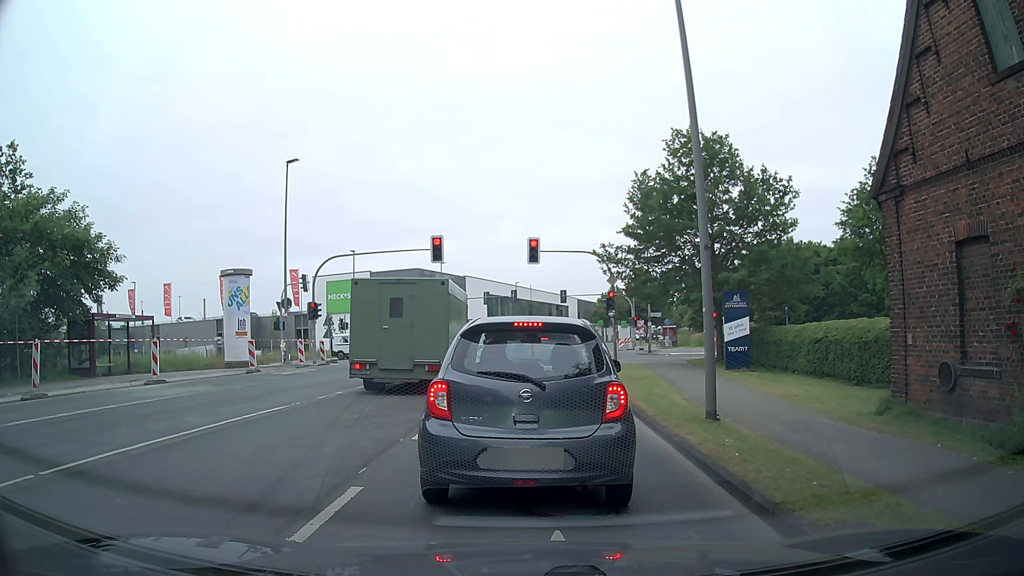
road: secondary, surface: asphalt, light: Day
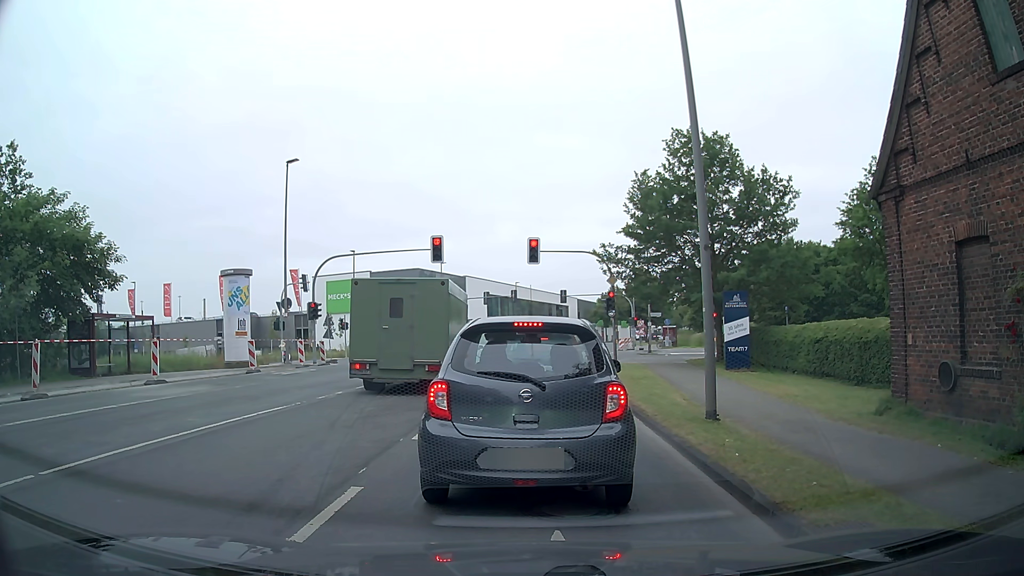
(0.0, 0.0) m; 0°
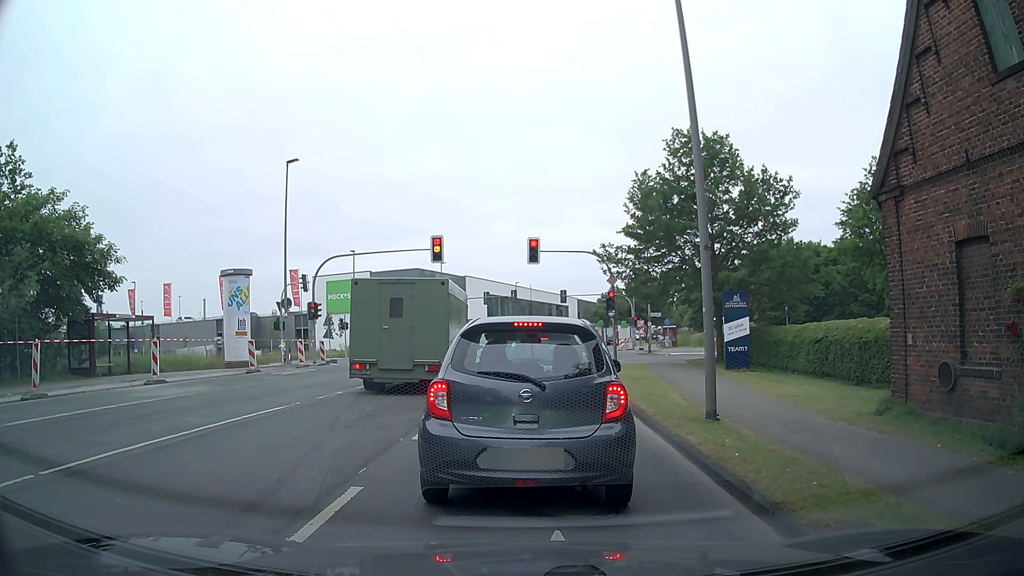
(0.0, 0.0) m; 0°
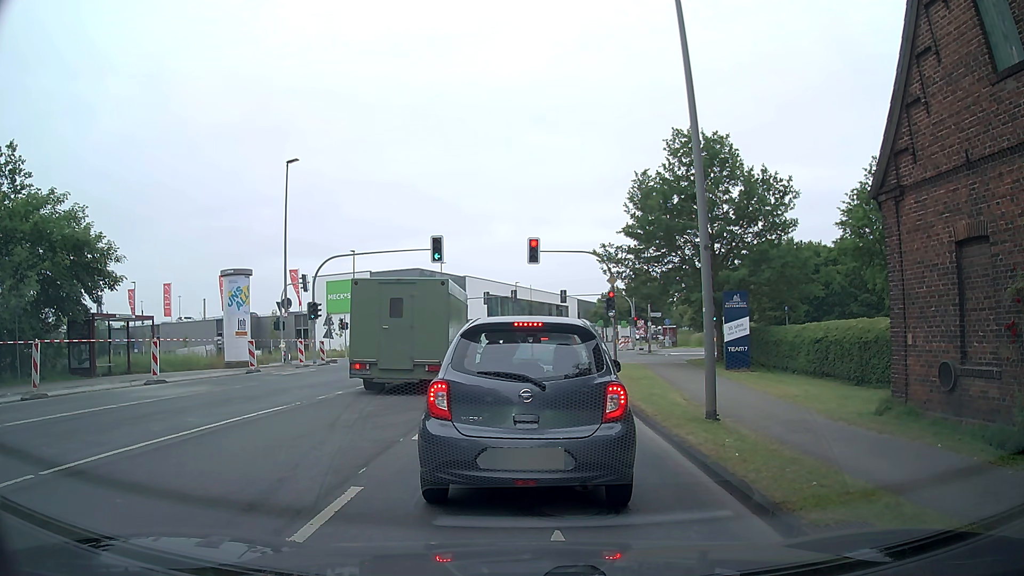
(0.0, 0.0) m; 0°
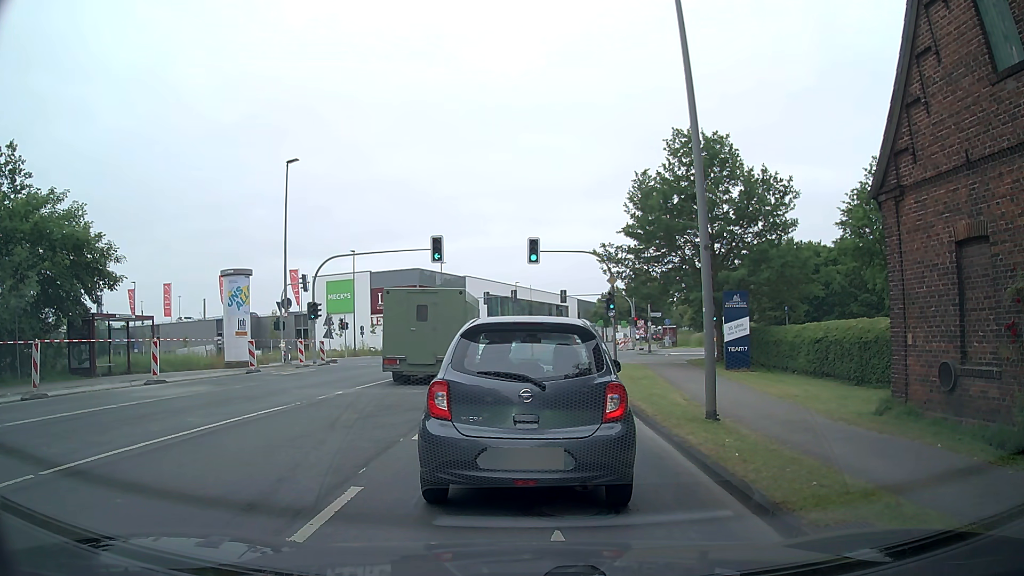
(0.0, 0.0) m; 0°
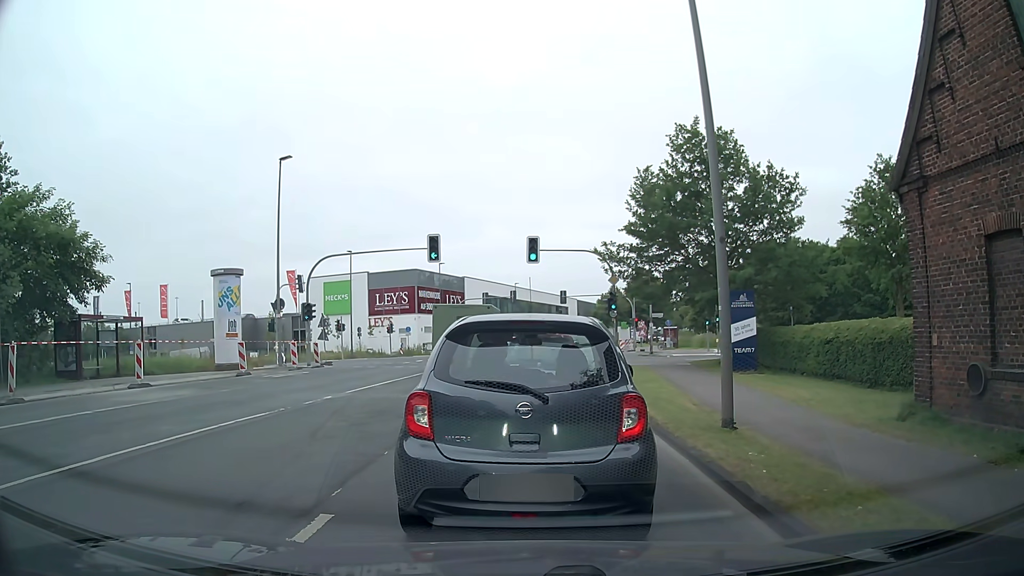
(0.0, +0.9) m; 0°
